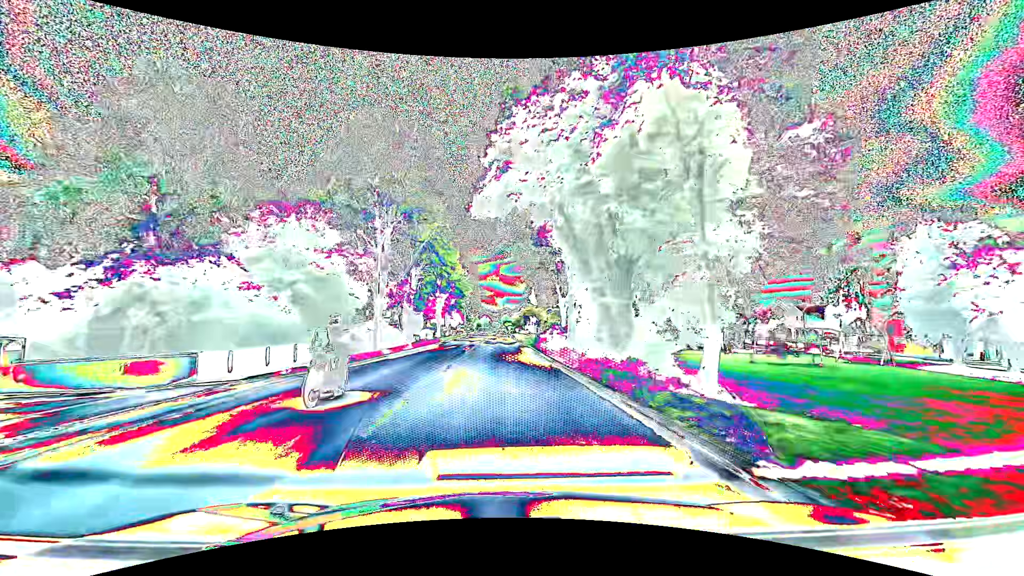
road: primary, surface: asphalt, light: Day
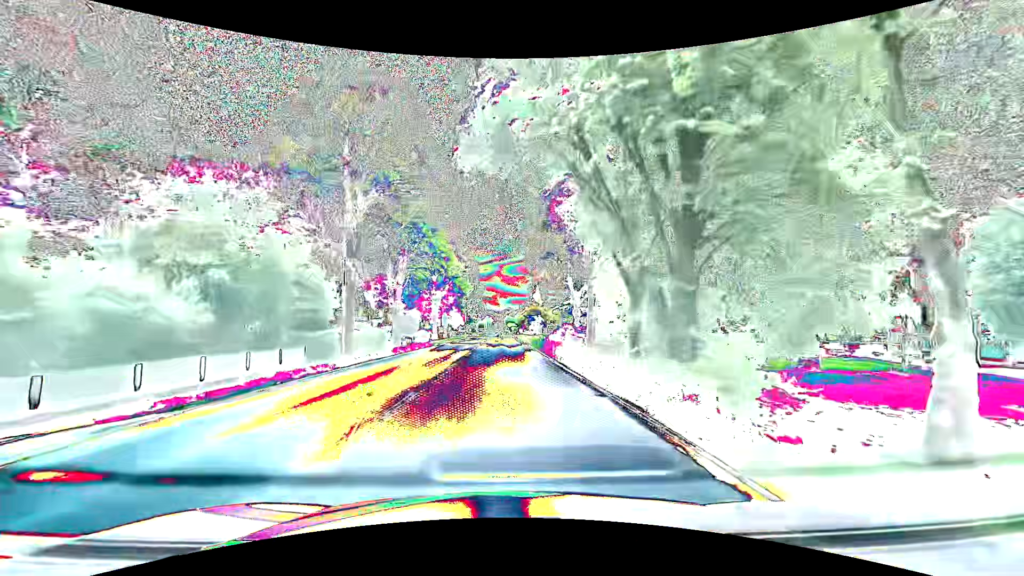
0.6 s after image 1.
(0.0, +7.9) m; -1°
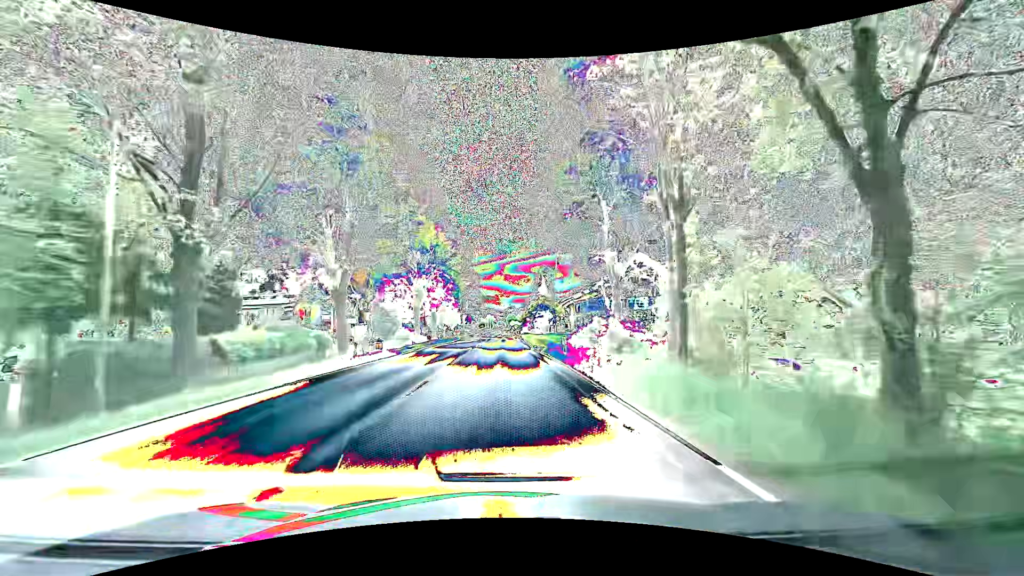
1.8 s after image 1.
(0.0, +15.8) m; -1°
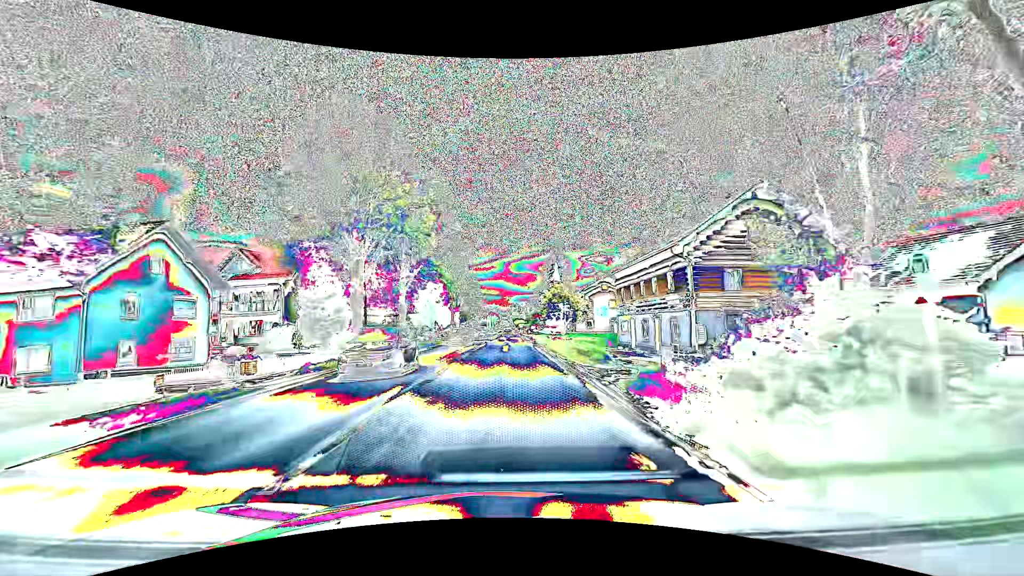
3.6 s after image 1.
(+0.1, +23.7) m; 0°
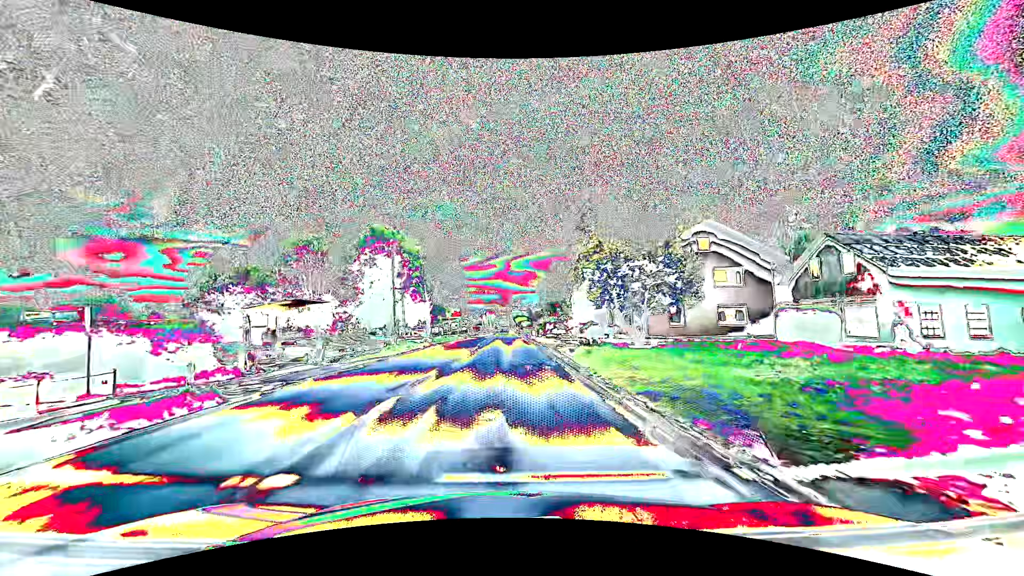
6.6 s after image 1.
(+0.1, +39.5) m; 0°
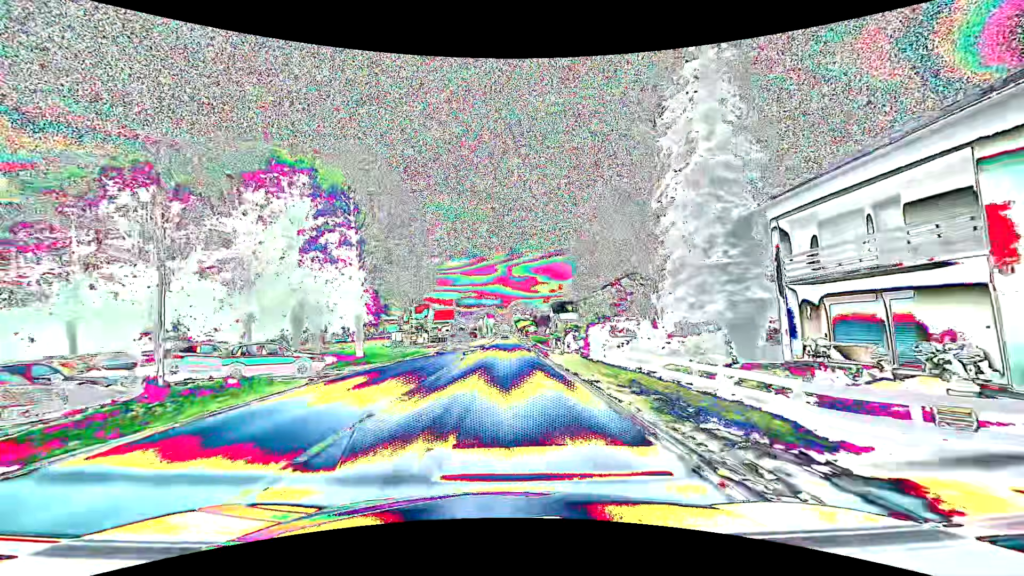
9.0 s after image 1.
(-0.2, +31.7) m; -1°
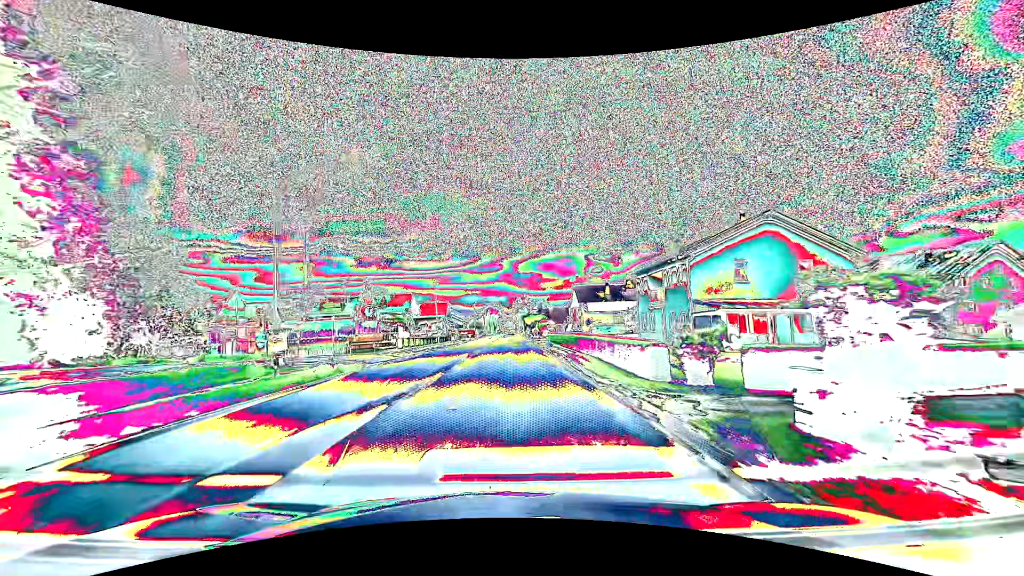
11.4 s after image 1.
(-0.1, +31.6) m; -1°
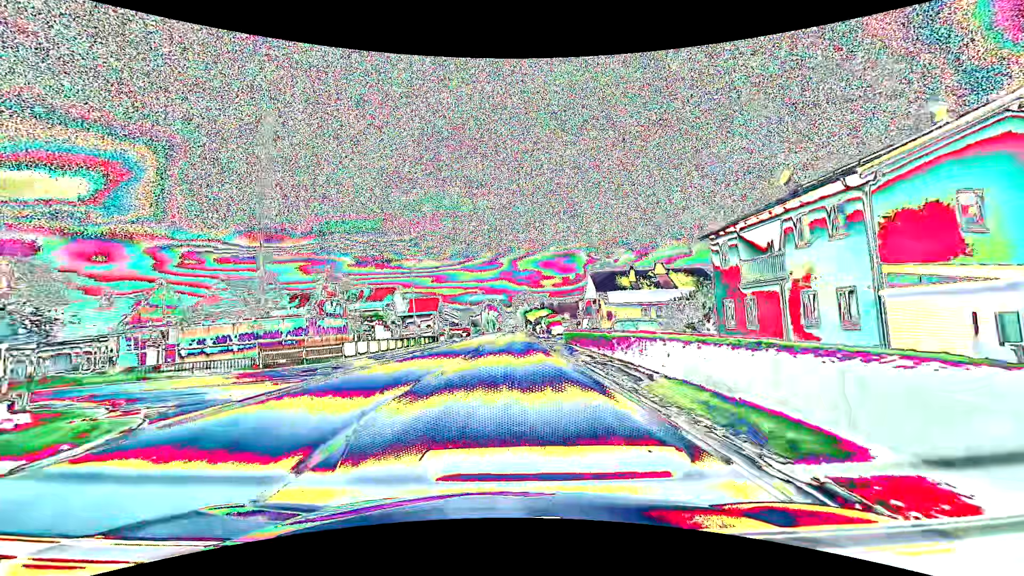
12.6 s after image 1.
(0.0, +15.8) m; 0°
(0, +10) (0, +20) (0, +30) (0, +40) (0, +50) (0, +60) (0, +70) (0, +80) (0, +90) (0, +100) m
